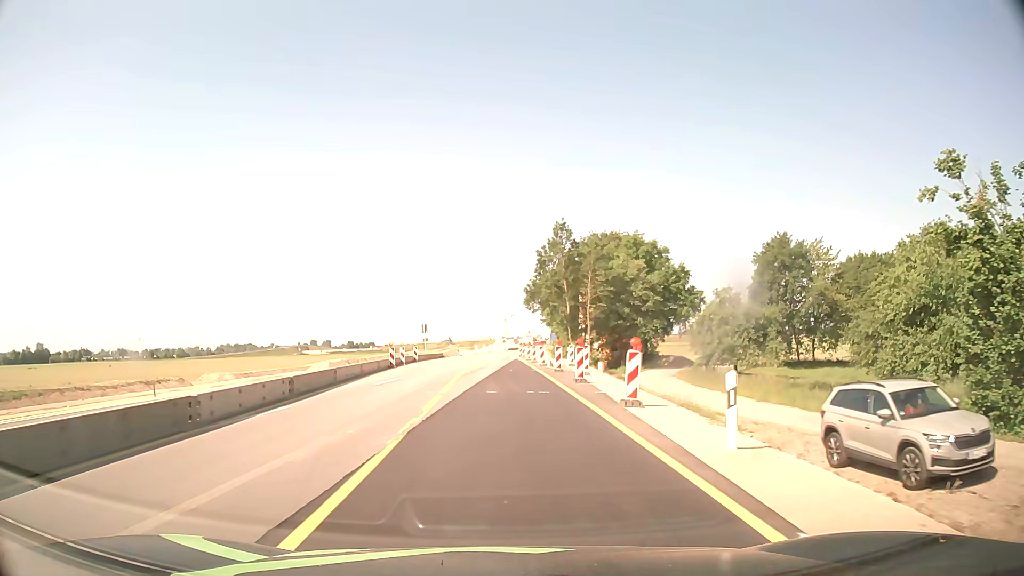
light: Day
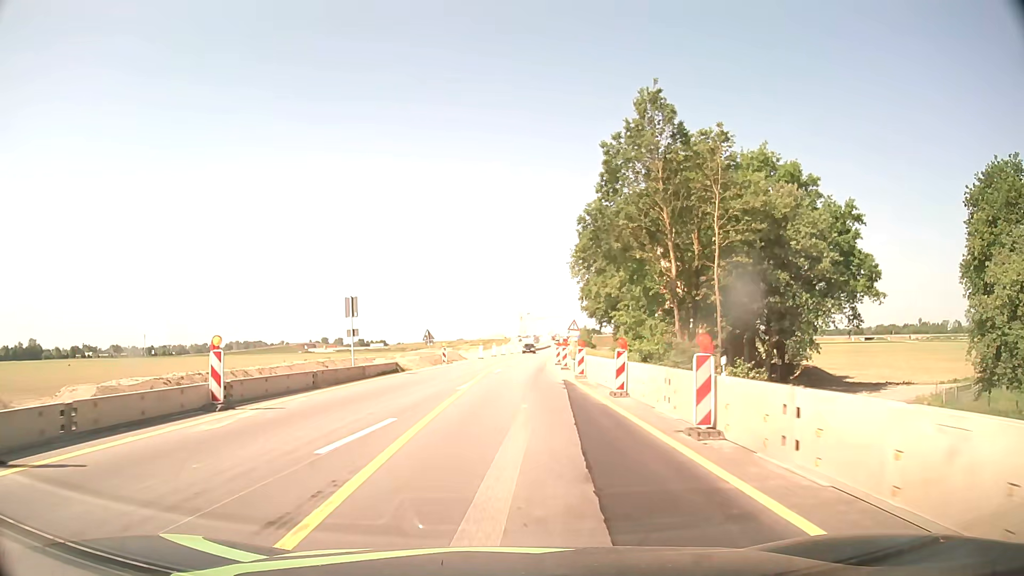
(-0.7, +38.0) m; -1°
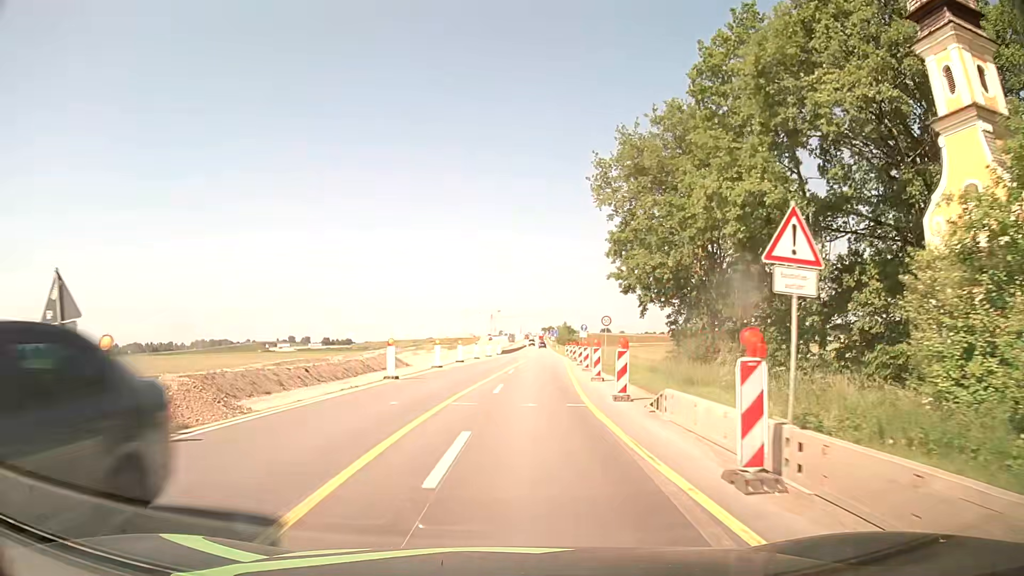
(+0.7, +38.1) m; +2°
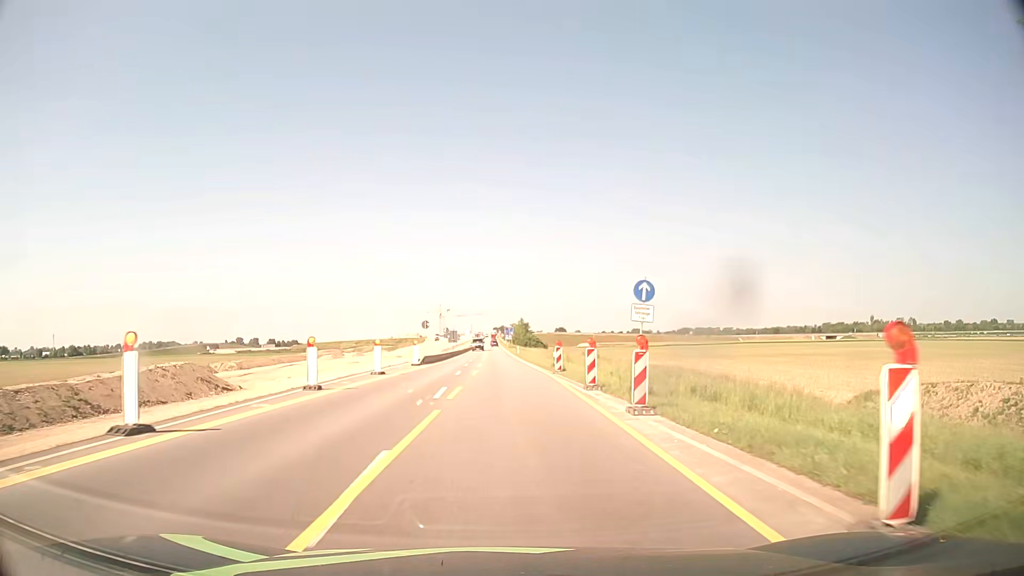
(+1.8, +38.2) m; +4°
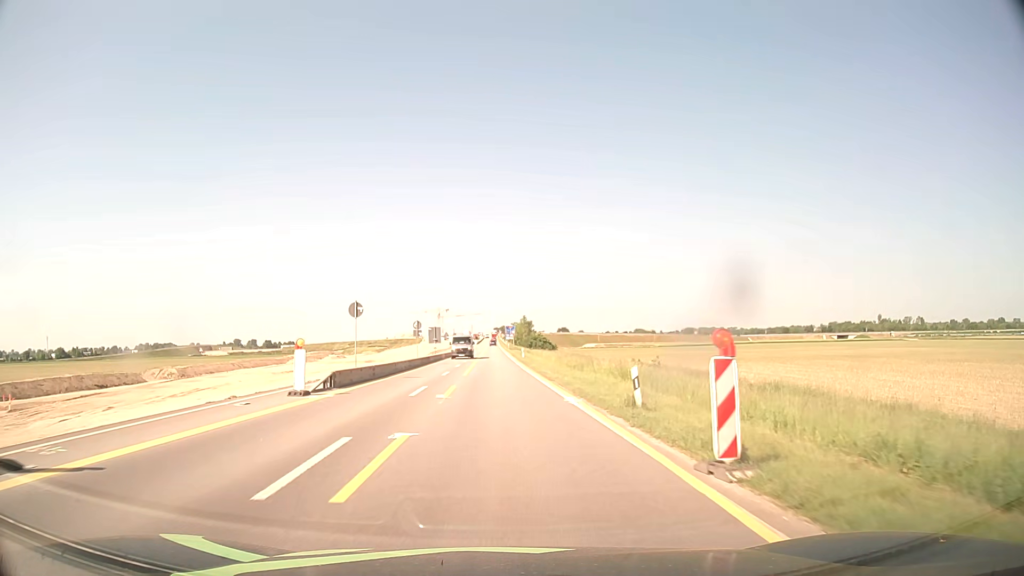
(+0.1, +23.0) m; 0°
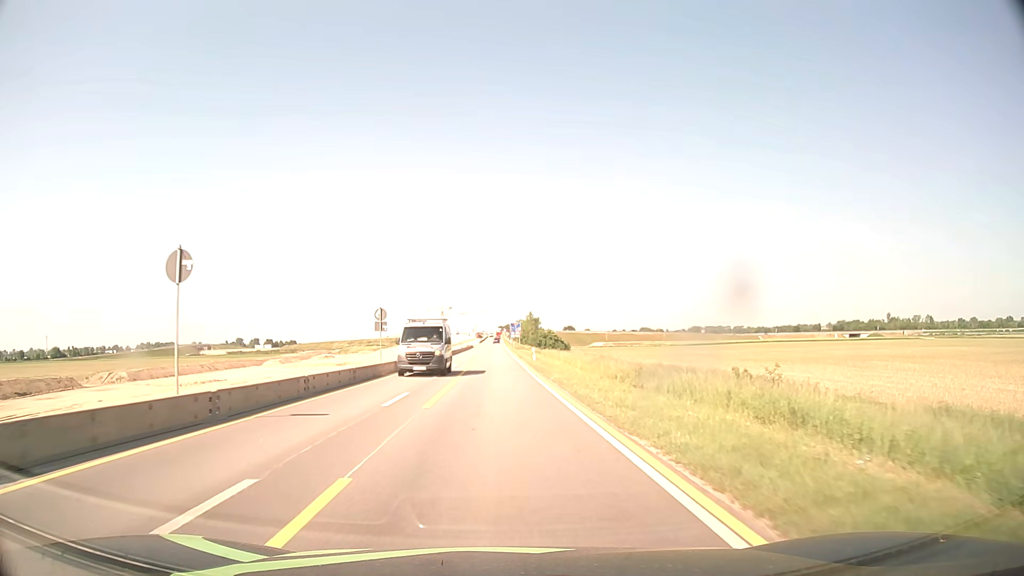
(0.0, +15.3) m; 0°
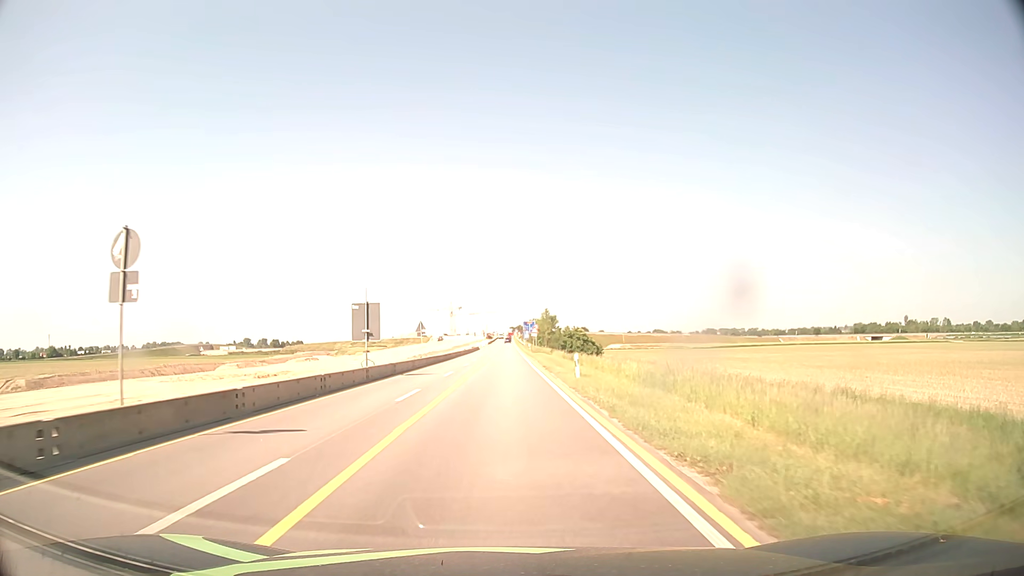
(-0.2, +23.0) m; -1°
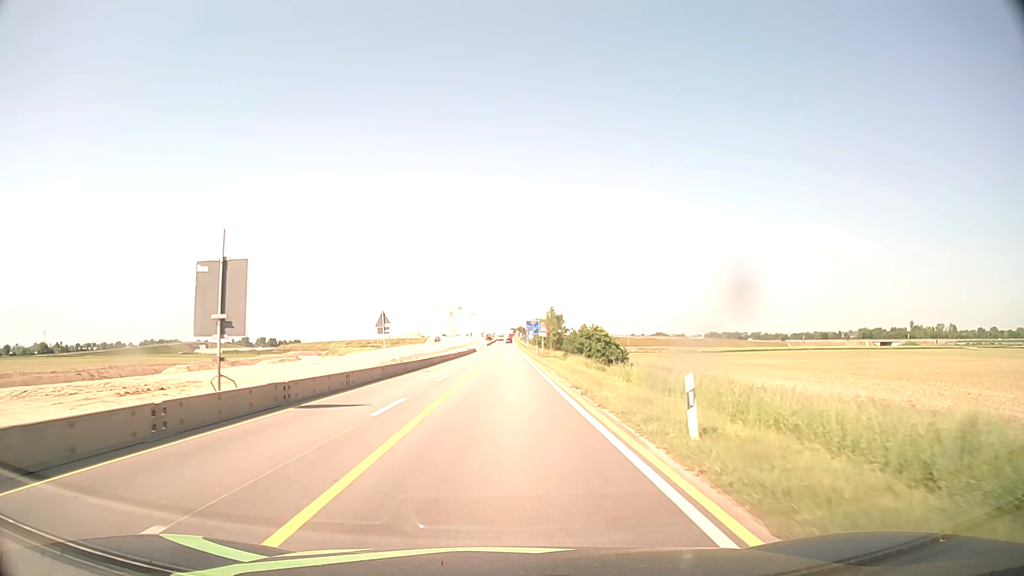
(0.0, +15.3) m; 0°
(0, +10) (0, +20) (0, +30) (0, +40) (0, +50) (0, +60) (0, +70) (0, +80) (0, +90) (0, +100) m
